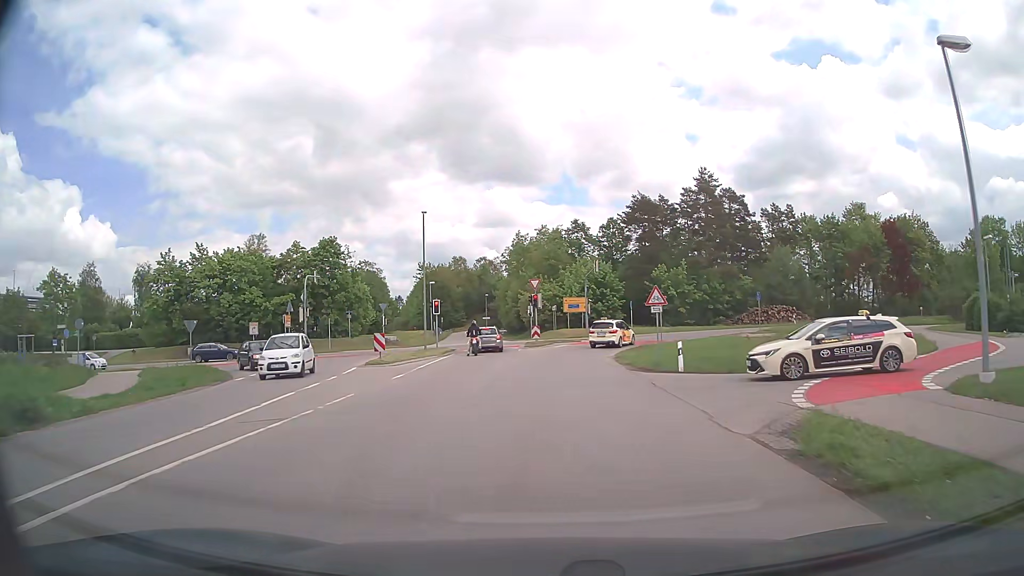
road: tertiary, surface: asphalt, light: Day
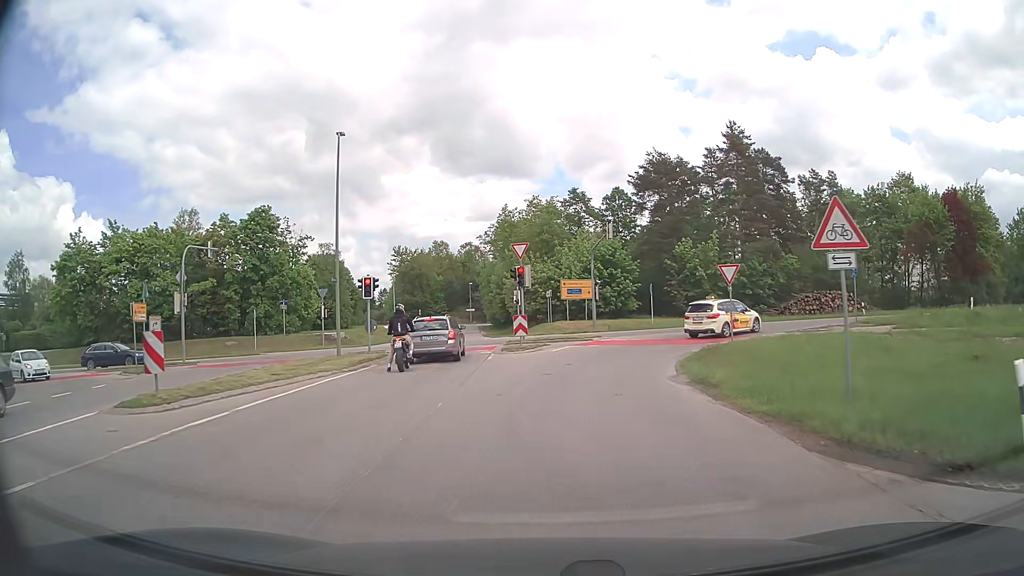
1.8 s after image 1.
(+0.1, +16.5) m; +2°
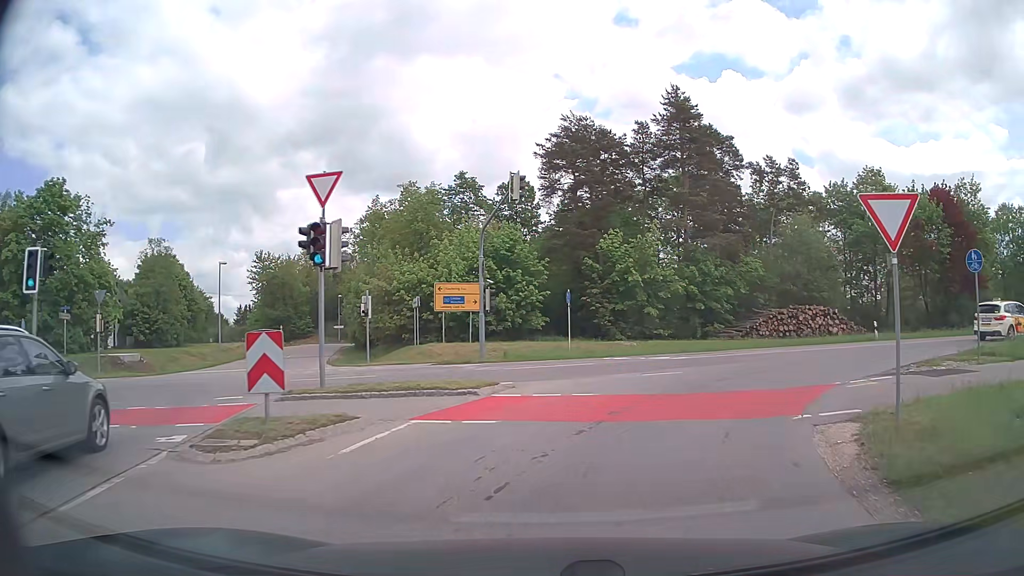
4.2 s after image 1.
(+0.6, +16.6) m; +9°
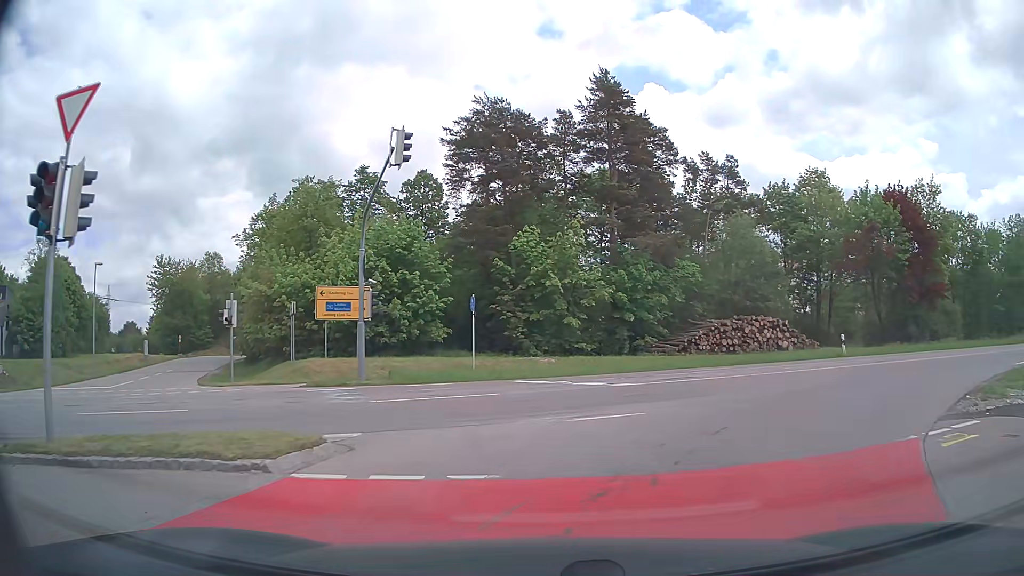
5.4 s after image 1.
(+0.3, +5.9) m; +6°
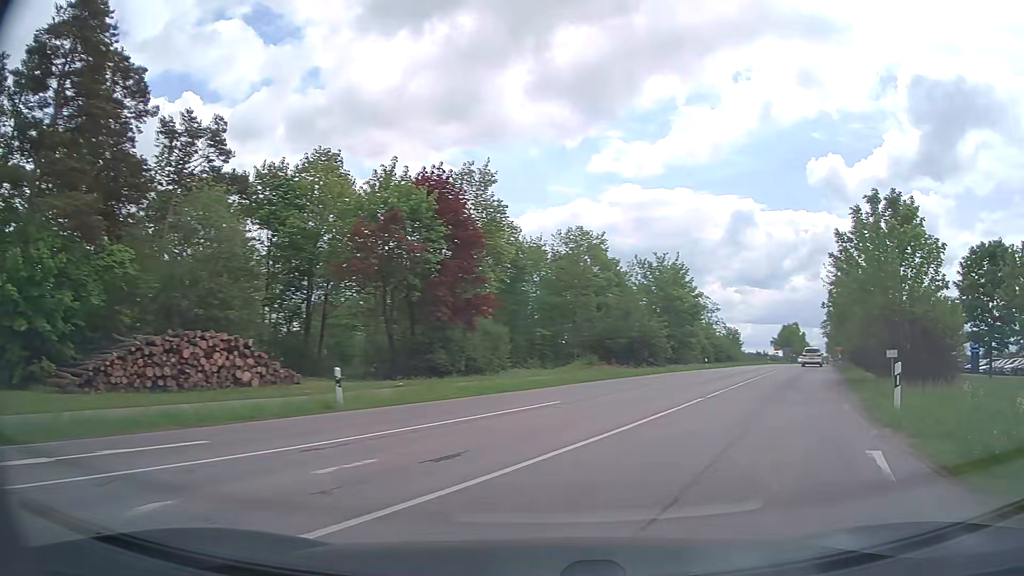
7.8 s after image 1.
(+4.9, +13.7) m; +41°
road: secondary
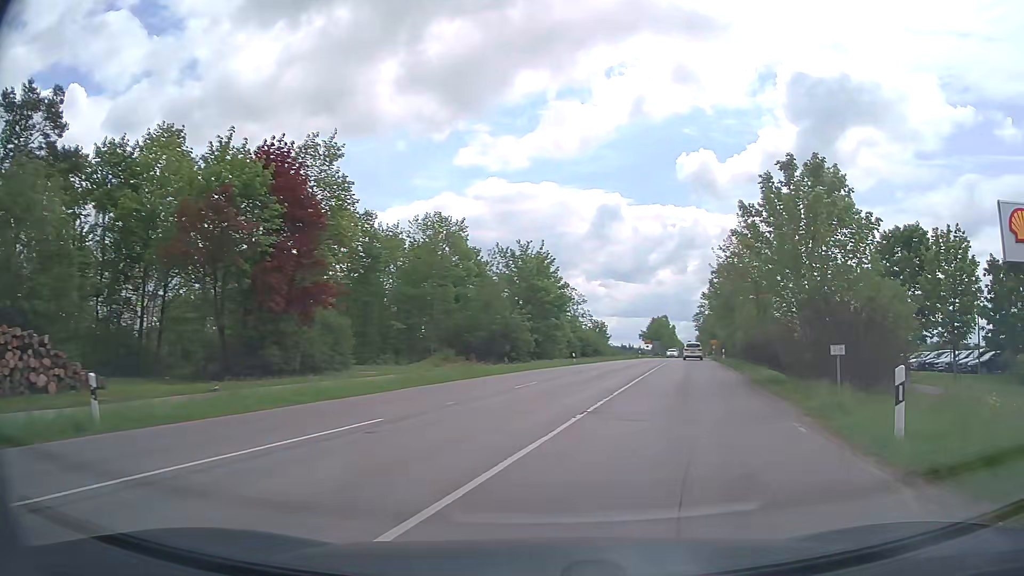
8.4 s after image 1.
(+0.7, +5.1) m; +12°
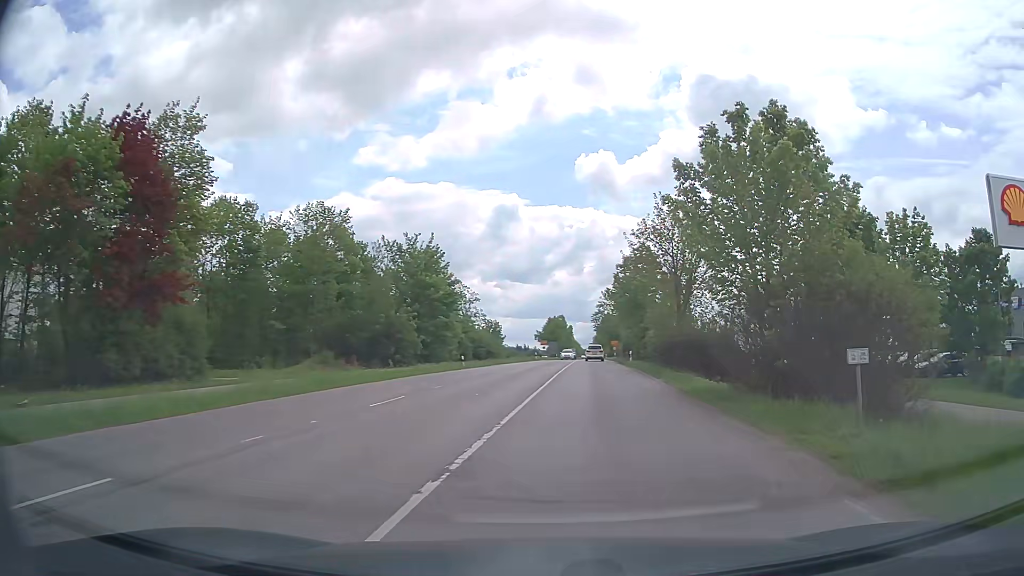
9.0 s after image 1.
(+0.5, +5.8) m; +10°
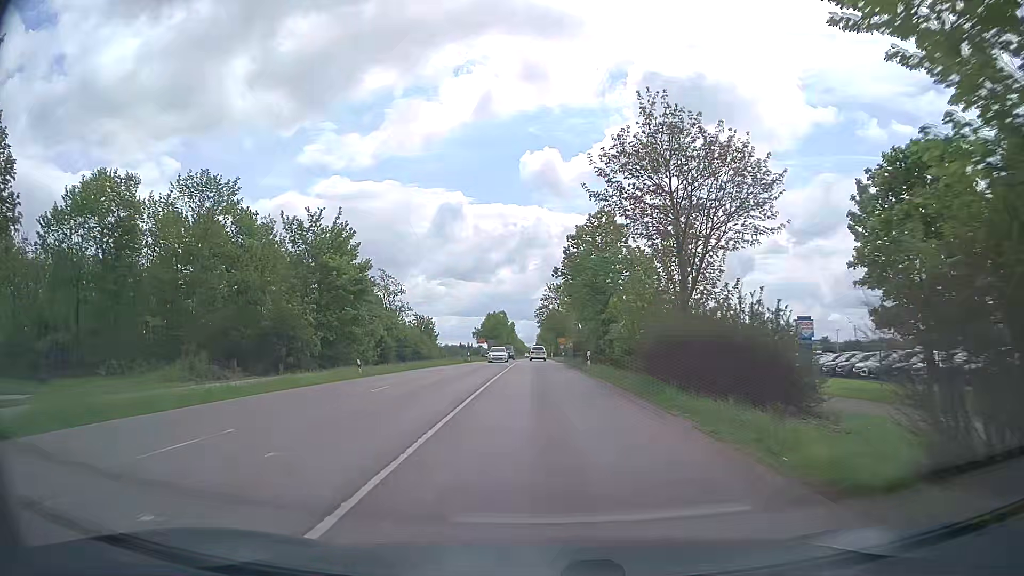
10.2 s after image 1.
(+1.0, +13.6) m; +5°
